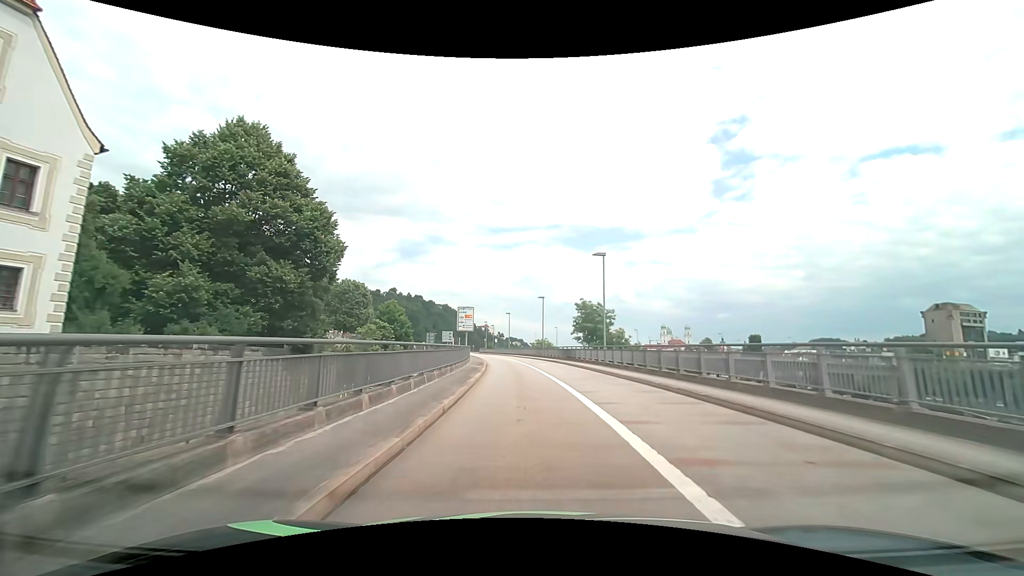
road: primary_link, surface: asphalt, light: Day
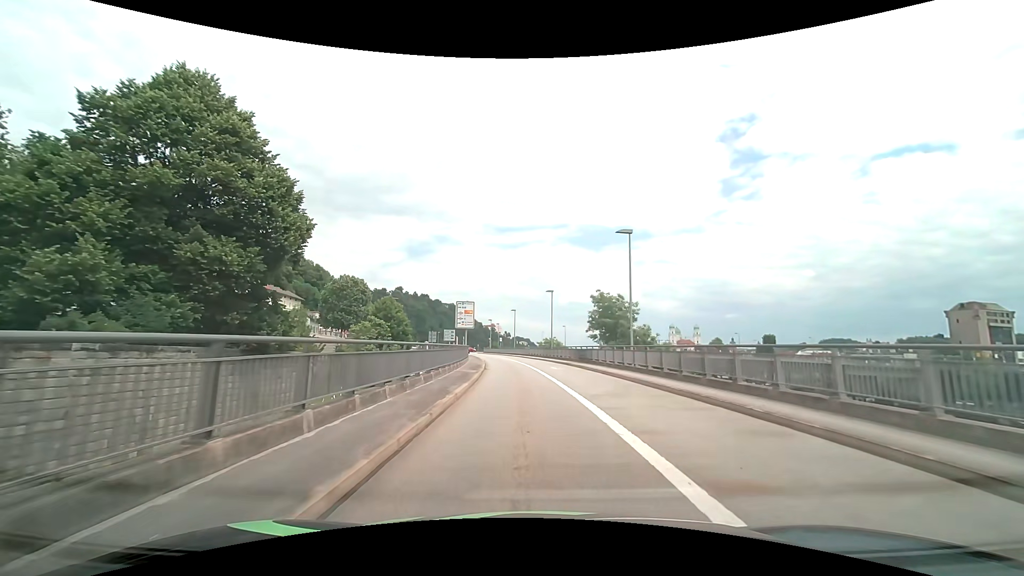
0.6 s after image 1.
(-0.1, +6.9) m; -1°
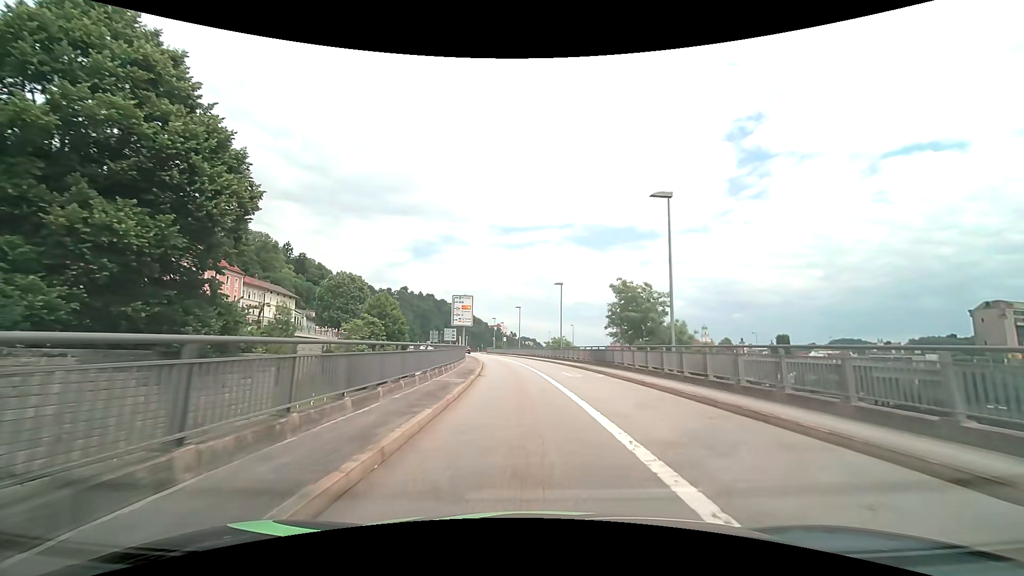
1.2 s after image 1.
(0.0, +6.8) m; -1°
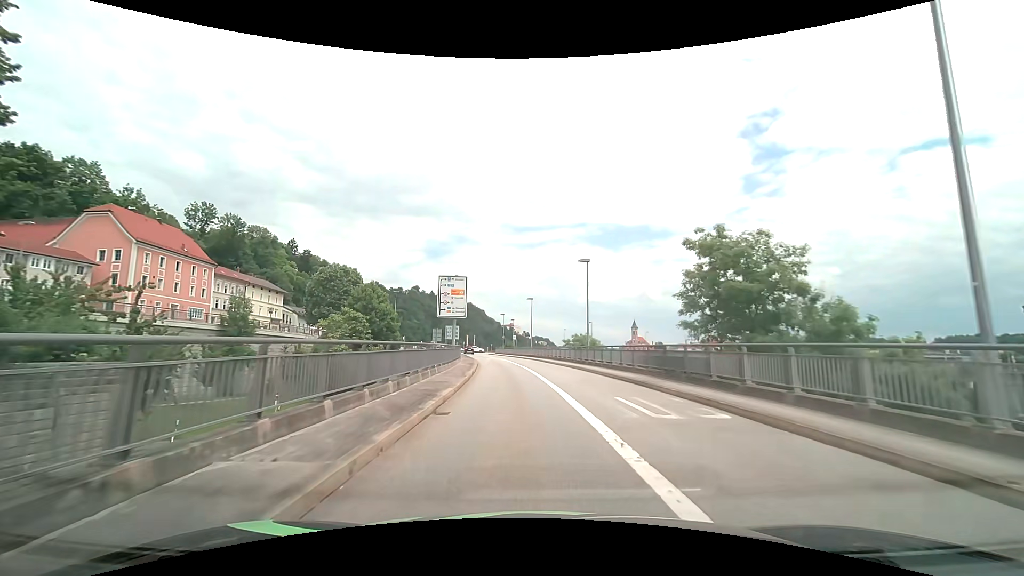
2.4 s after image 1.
(-0.2, +13.5) m; -1°
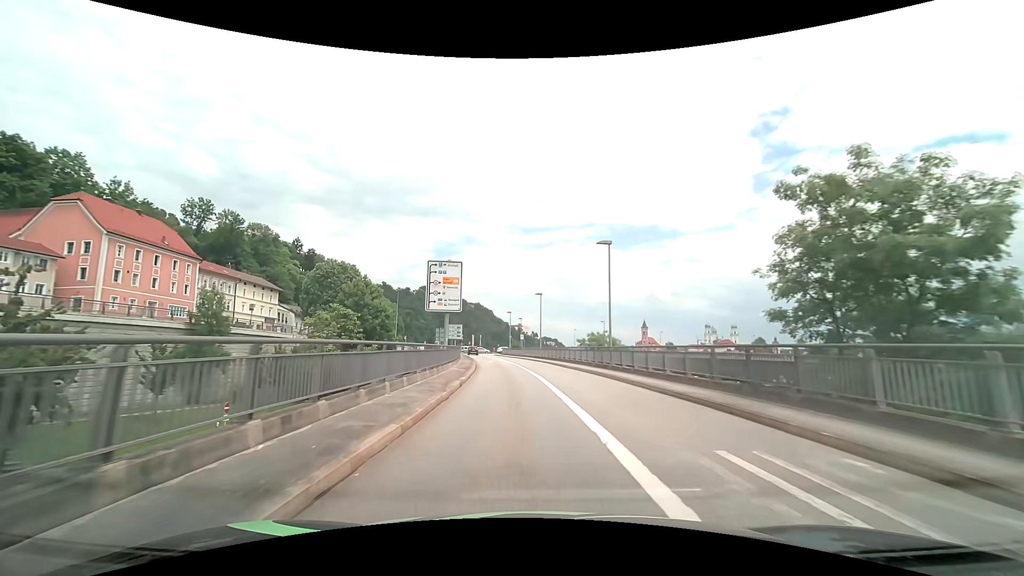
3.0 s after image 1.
(-0.1, +6.6) m; -1°
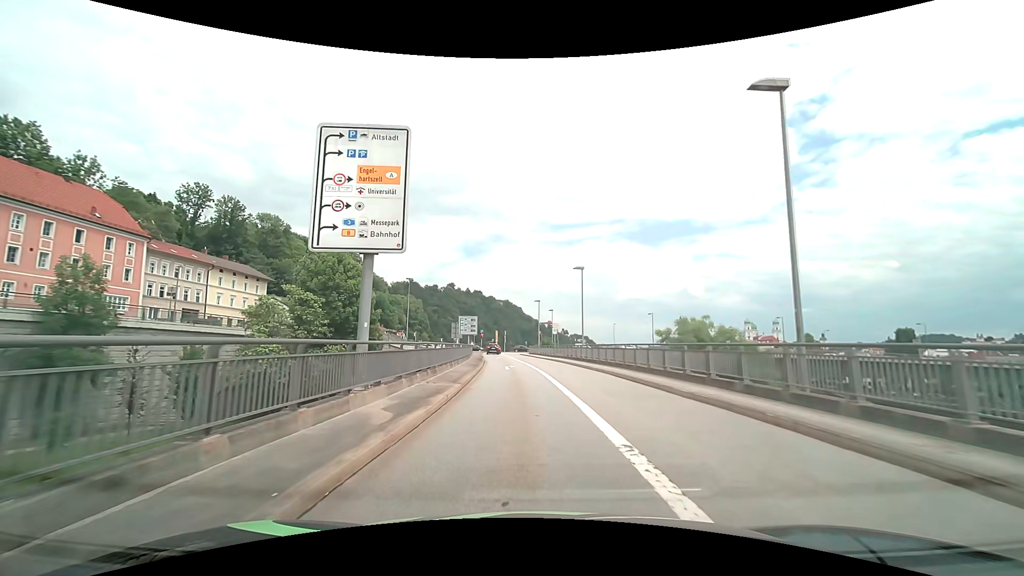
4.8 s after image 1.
(-0.5, +18.3) m; -3°
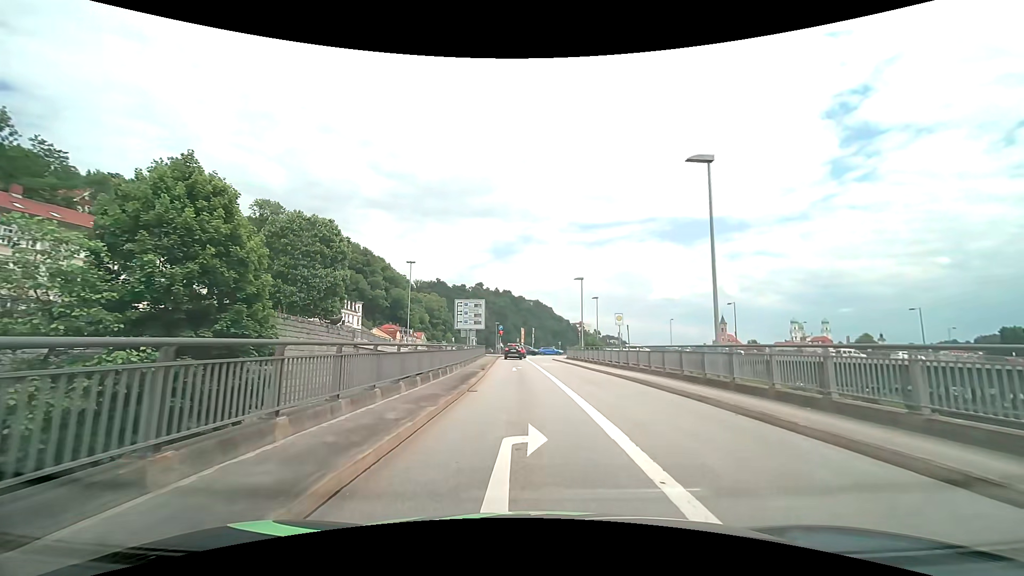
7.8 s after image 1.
(-0.8, +24.5) m; -3°
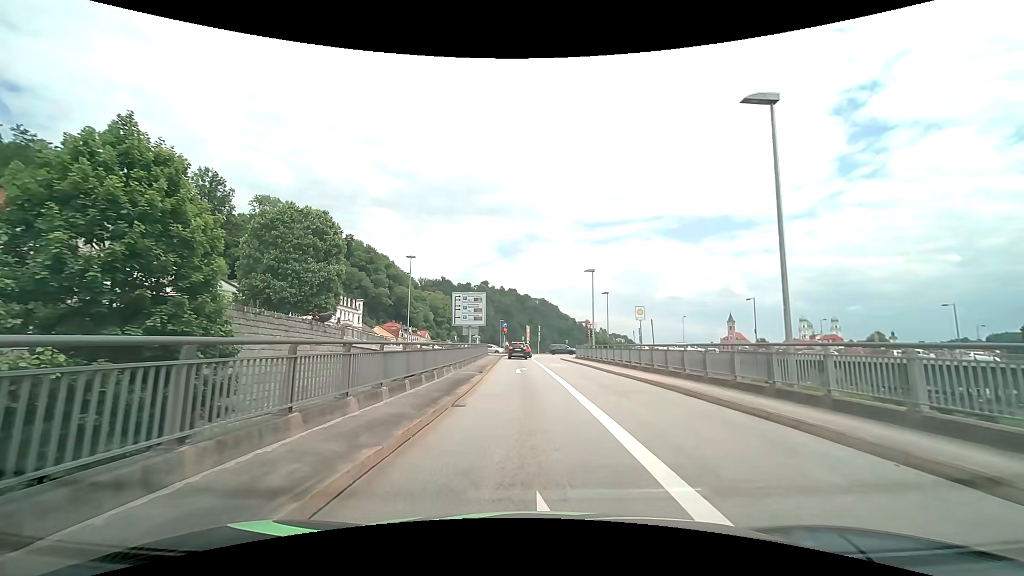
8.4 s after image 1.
(0.0, +4.1) m; -1°
